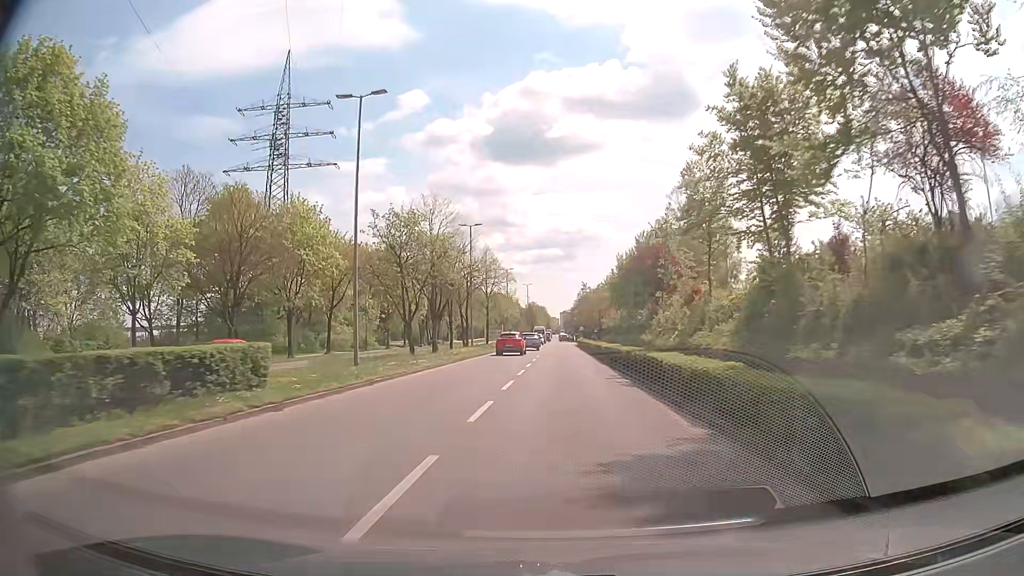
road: tertiary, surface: asphalt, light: Day
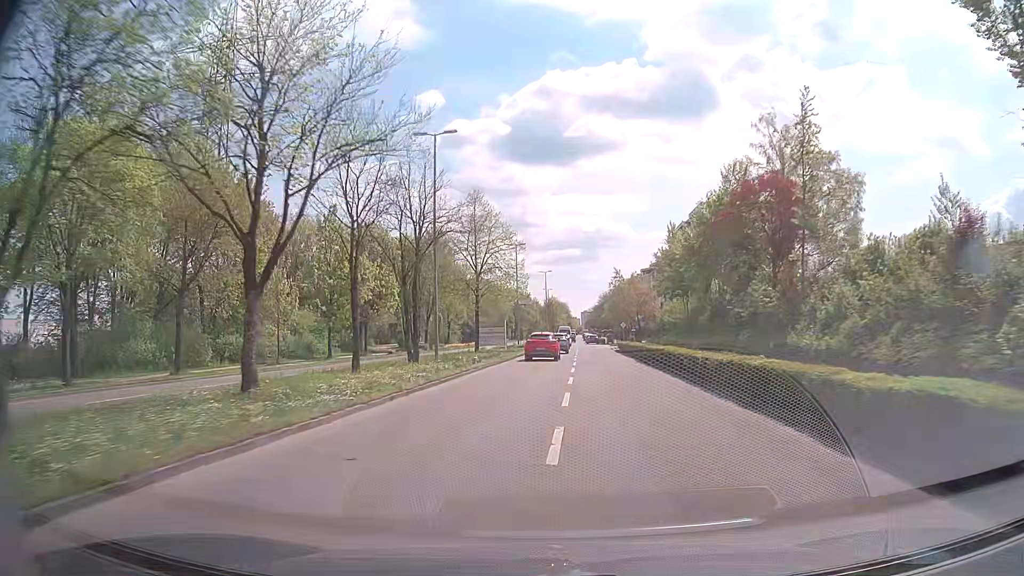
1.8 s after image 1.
(-0.6, +27.6) m; -2°
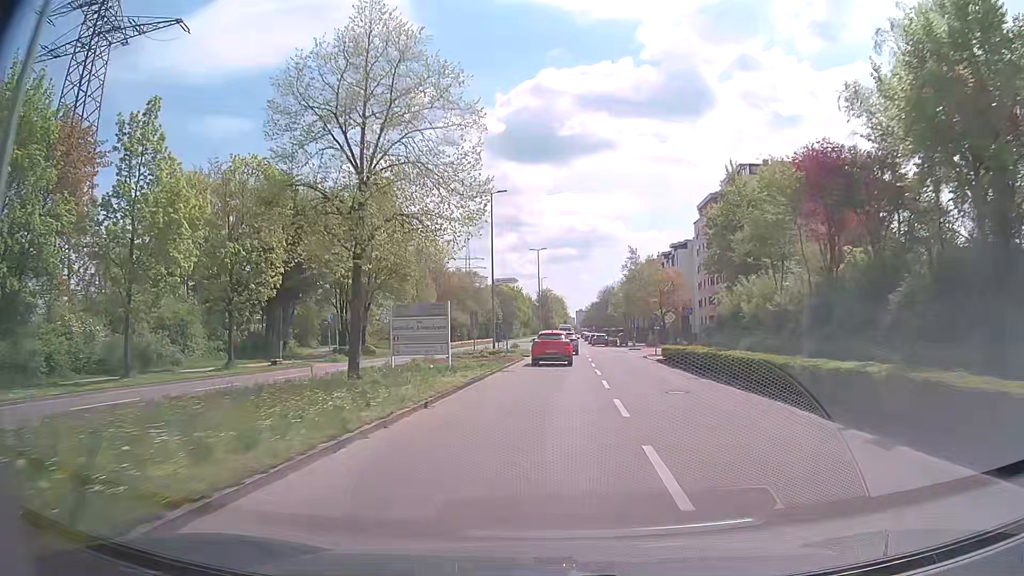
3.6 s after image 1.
(0.0, +25.8) m; 0°
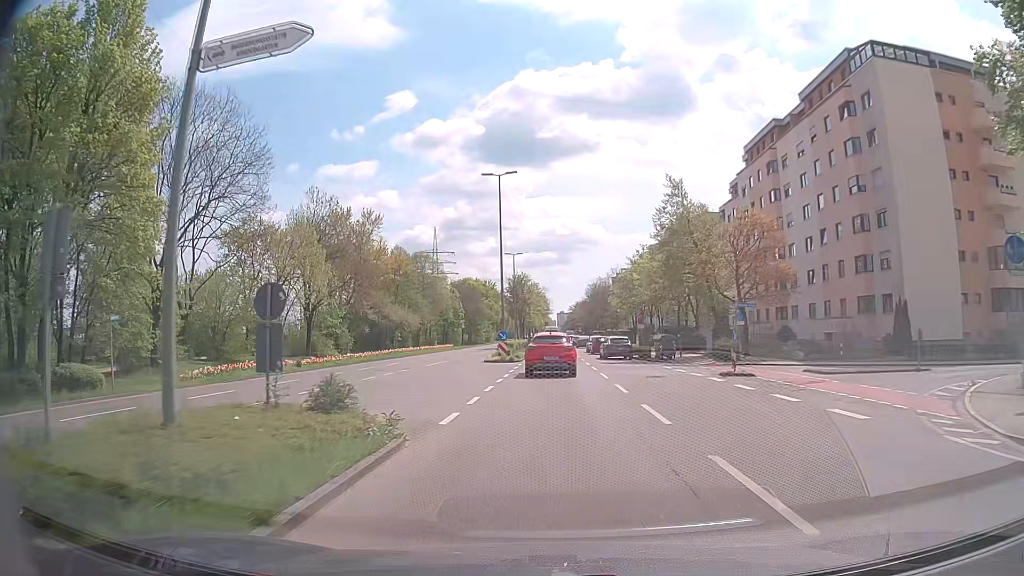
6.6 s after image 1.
(+0.7, +37.2) m; +2°
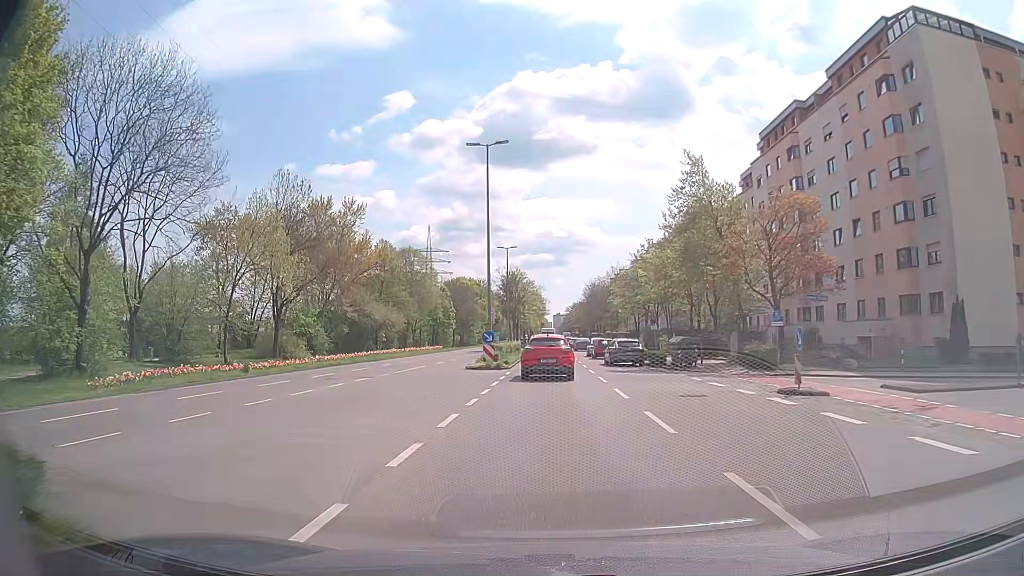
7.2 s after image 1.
(0.0, +6.7) m; +1°
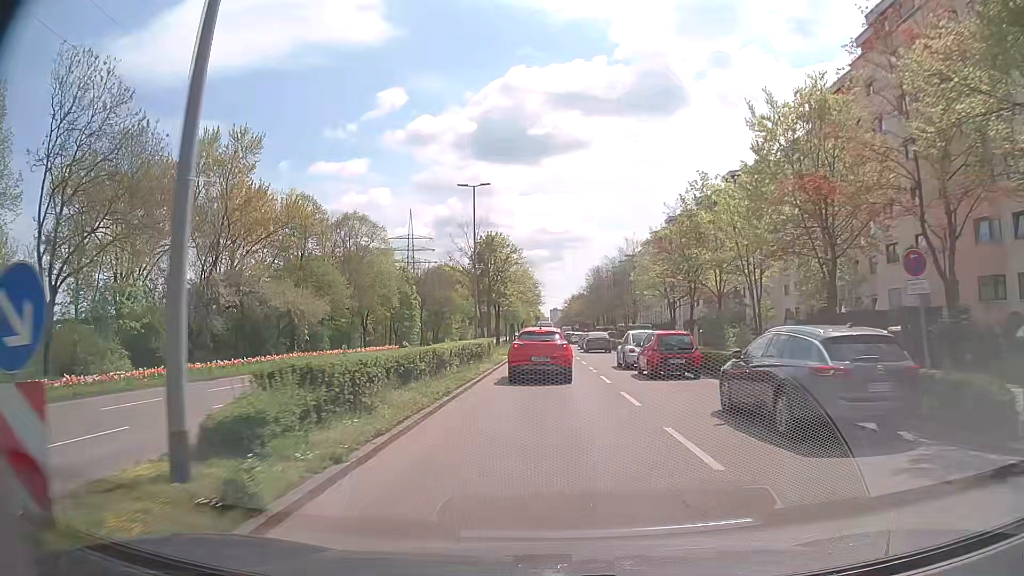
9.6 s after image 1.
(0.0, +27.5) m; 0°
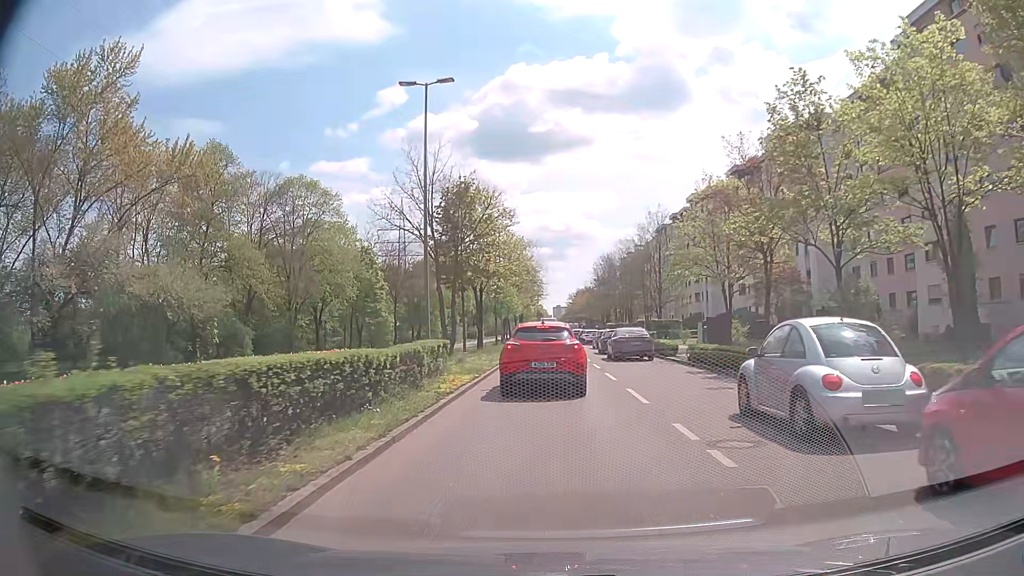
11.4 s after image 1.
(0.0, +17.6) m; 0°
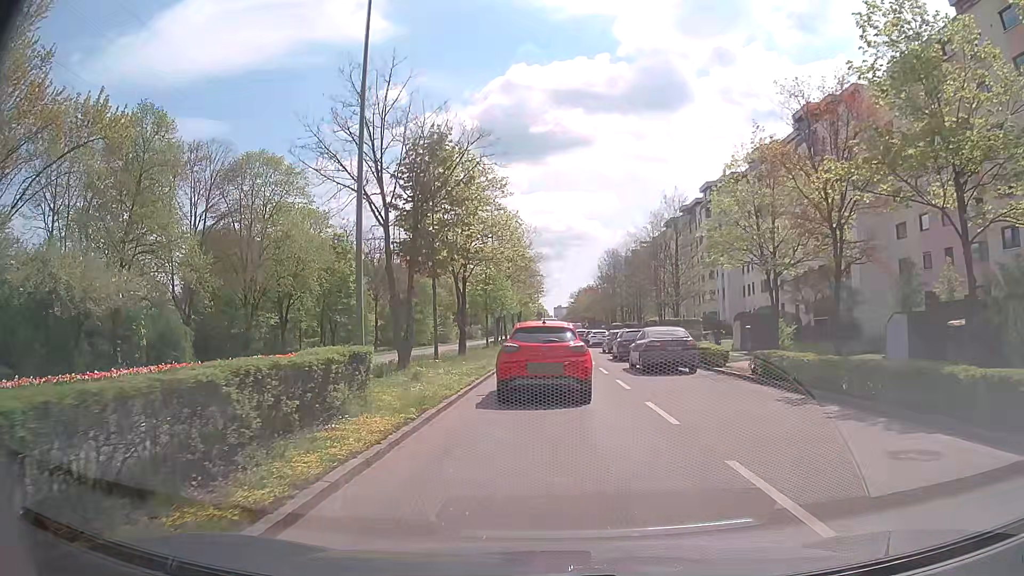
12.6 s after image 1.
(0.0, +8.5) m; 0°
(0, +10) (0, +20) (0, +30) (0, +40) (0, +50) (0, +60) (0, +70) (0, +80) (0, +90) (0, +100) m
